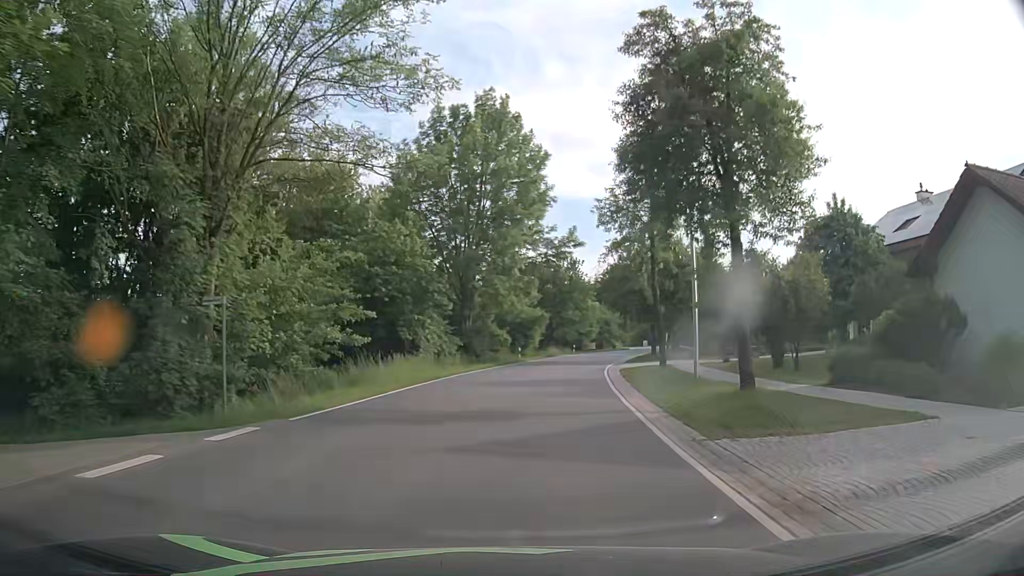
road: secondary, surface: asphalt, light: Day
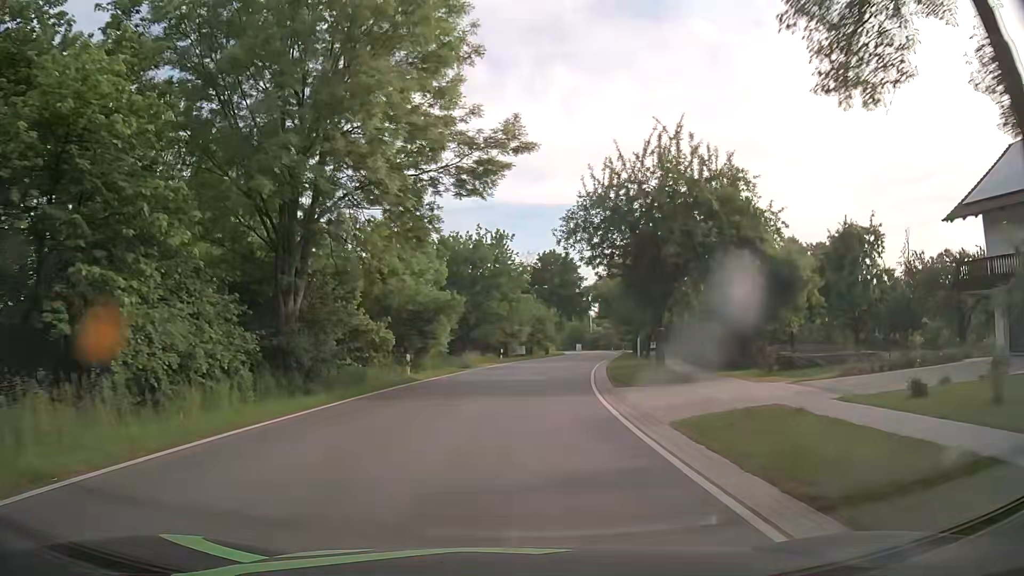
(+1.4, +22.9) m; +7°
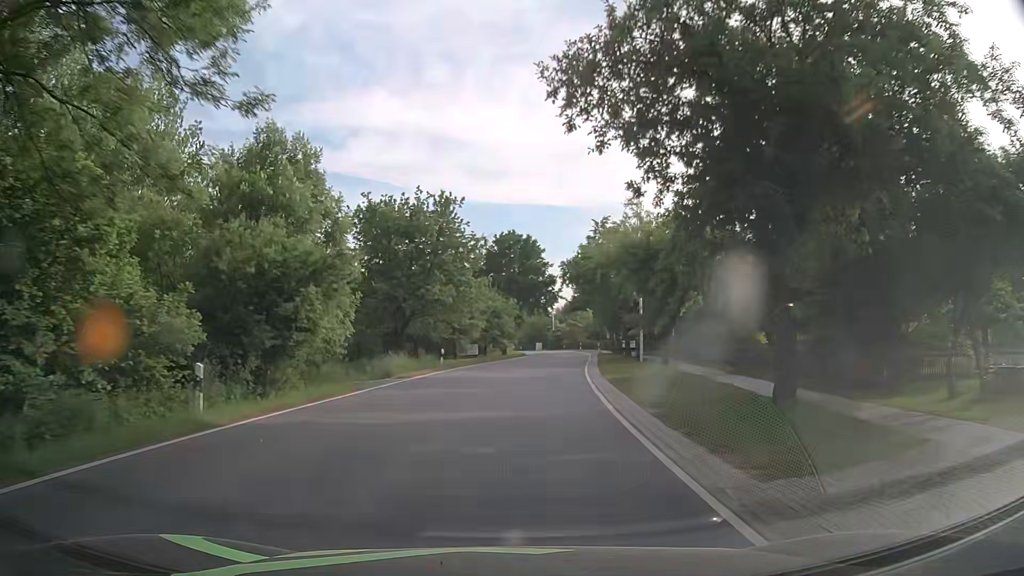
(+0.4, +15.3) m; +3°
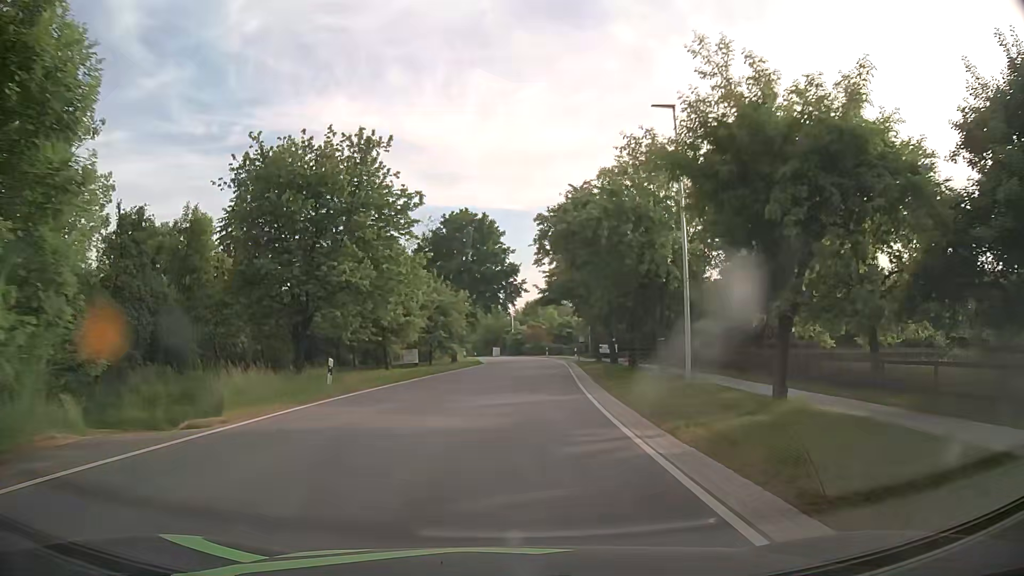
(+0.5, +15.3) m; +3°
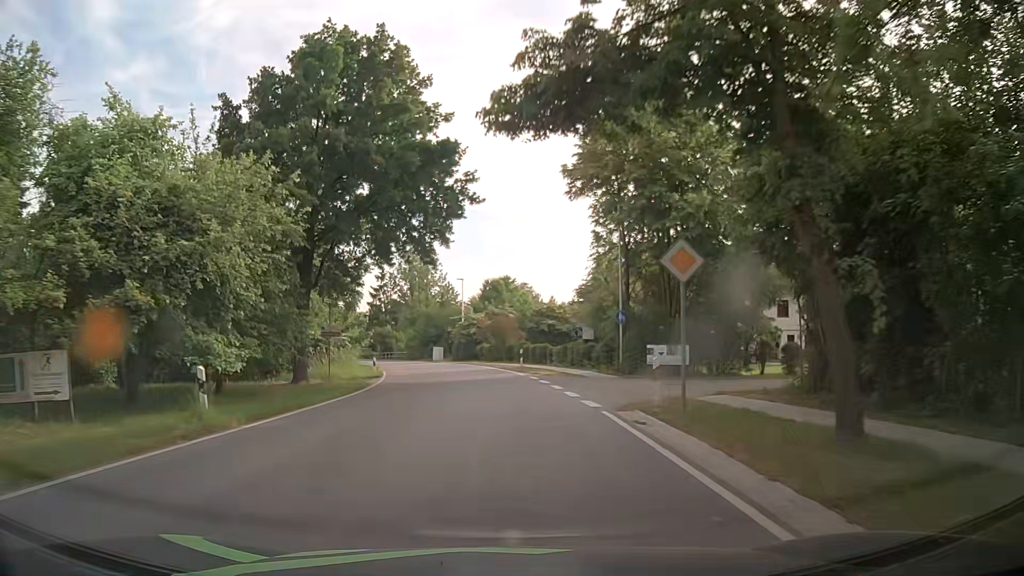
(+2.1, +38.1) m; +3°
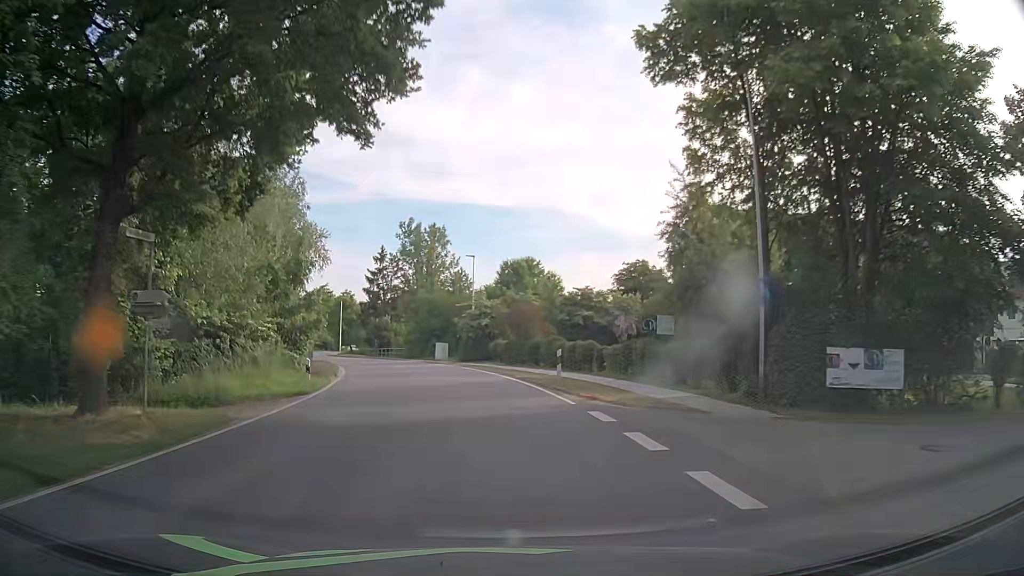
(0.0, +15.2) m; -1°
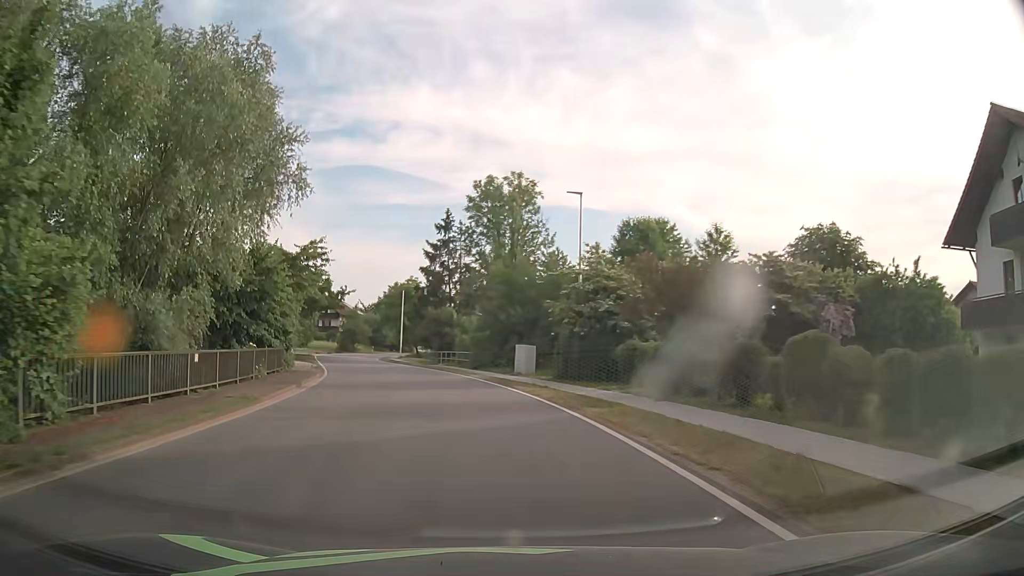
(-1.2, +22.8) m; -7°
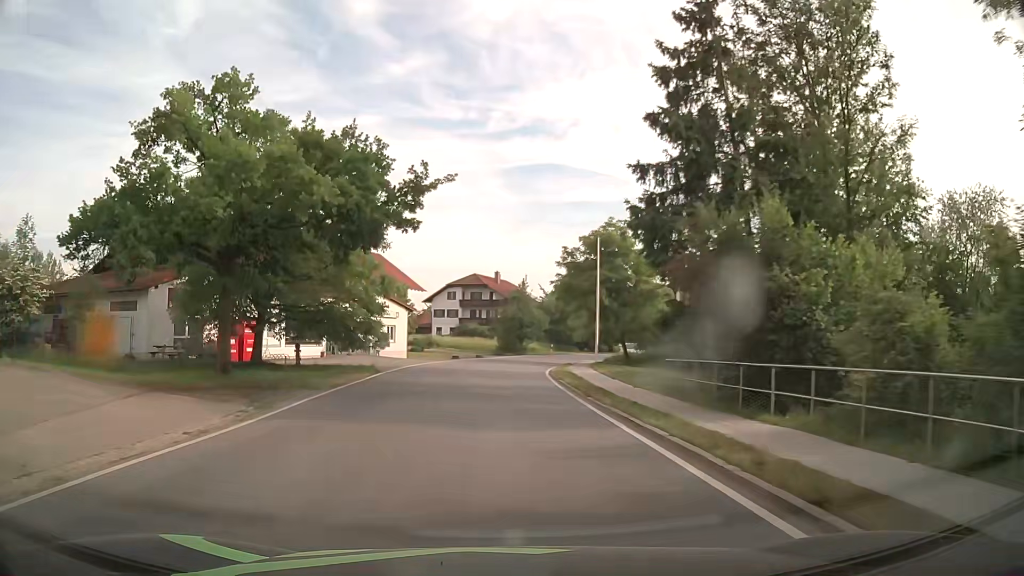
(-5.9, +37.7) m; -17°
(0, +10) (0, +20) (0, +30) (+1, +40) (+2, +50) (+5, +59) (+8, +69) (+13, +78) (+17, +87) (+21, +96) m
